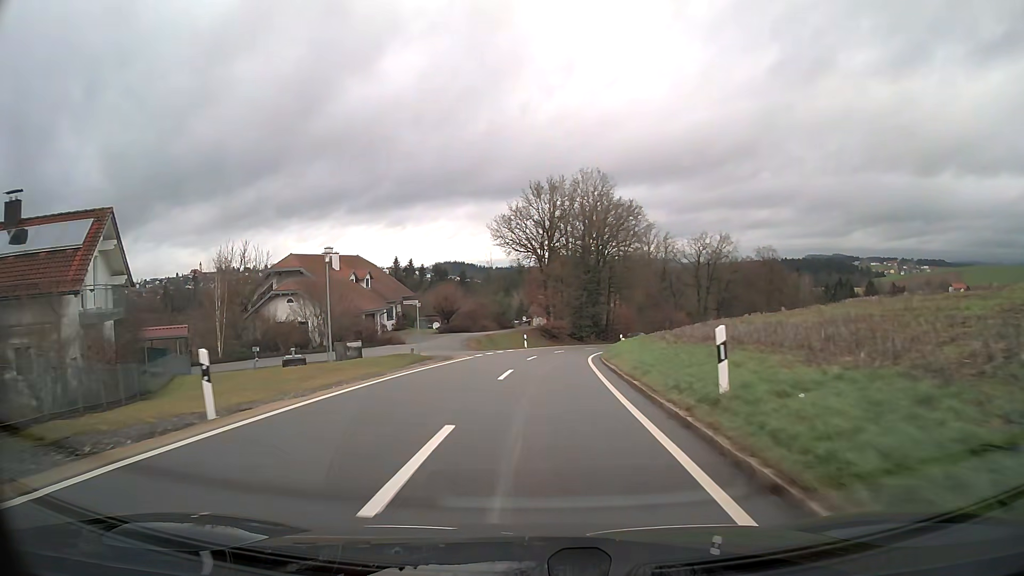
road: tertiary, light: Day
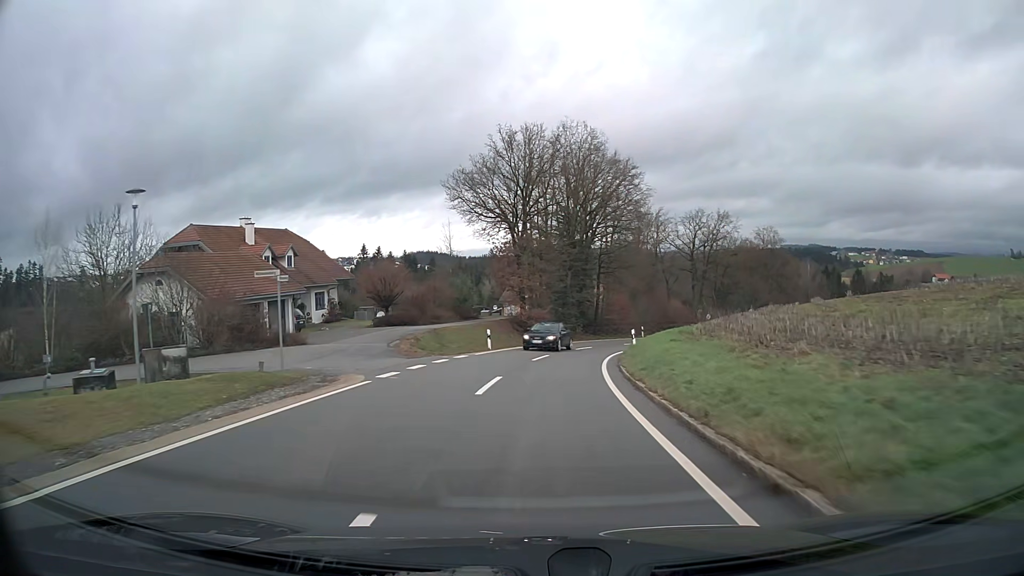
(+0.3, +15.9) m; +3°
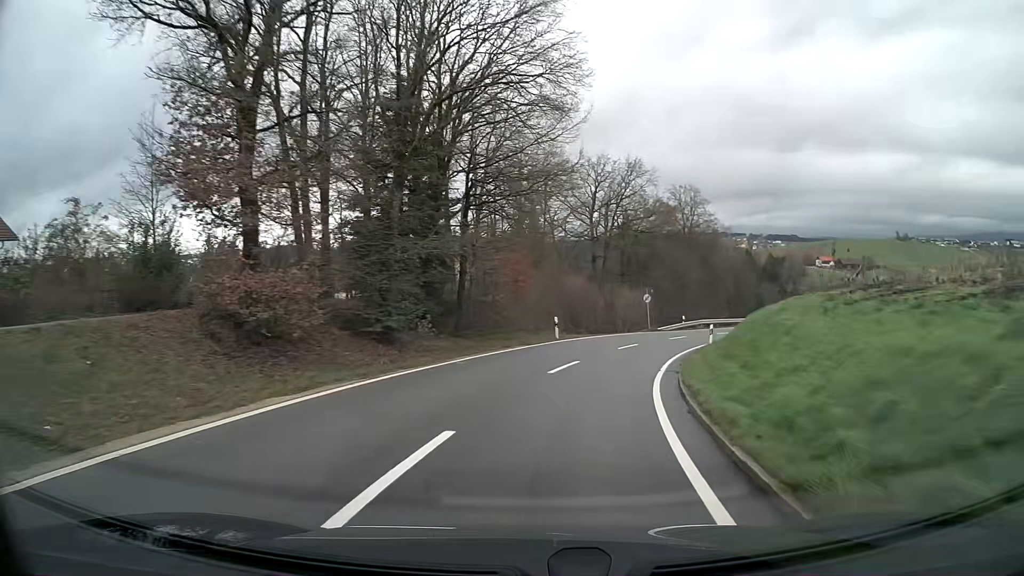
(+2.9, +31.8) m; +13°
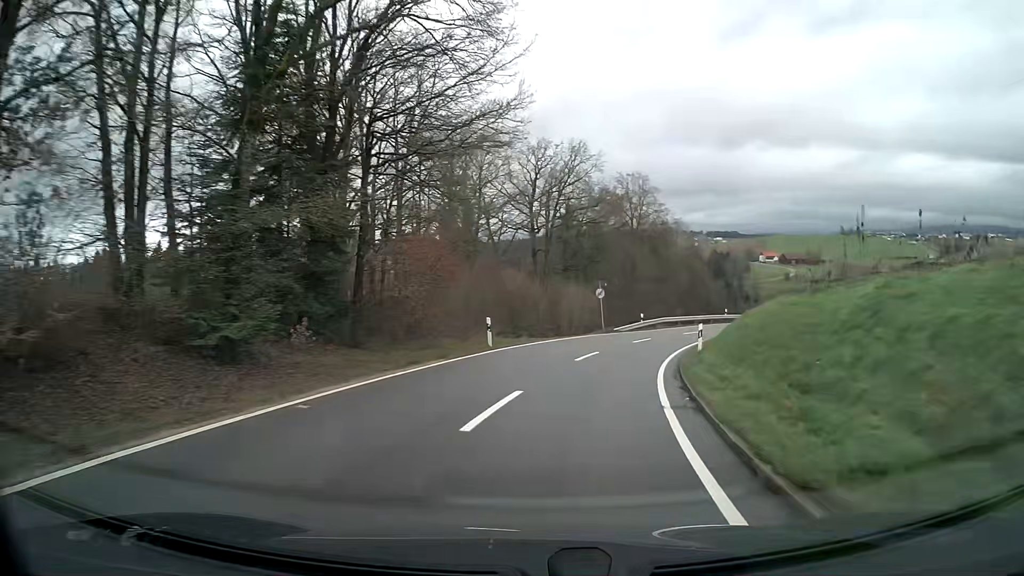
(+0.4, +7.9) m; +5°
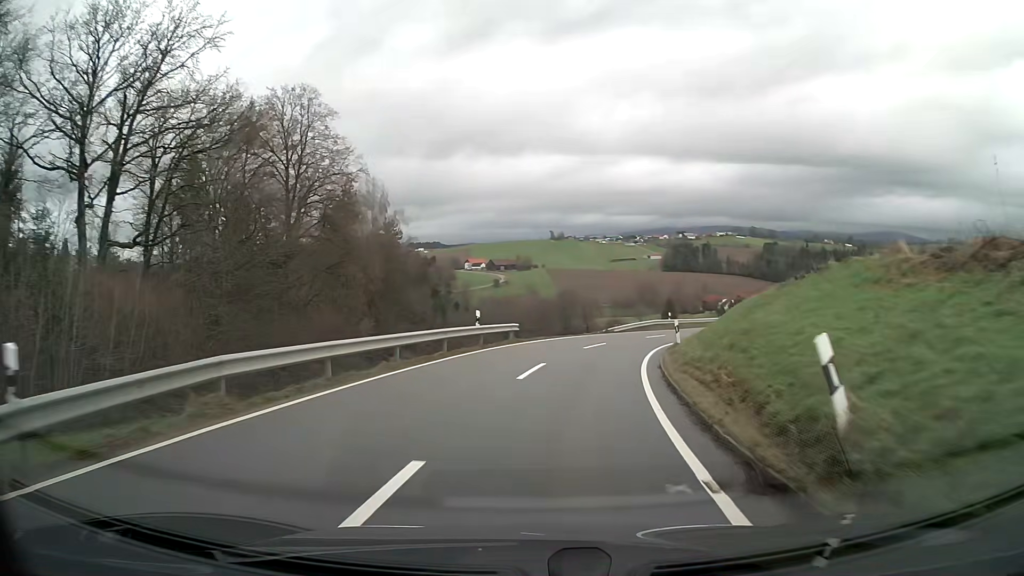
(+8.7, +39.4) m; +25°
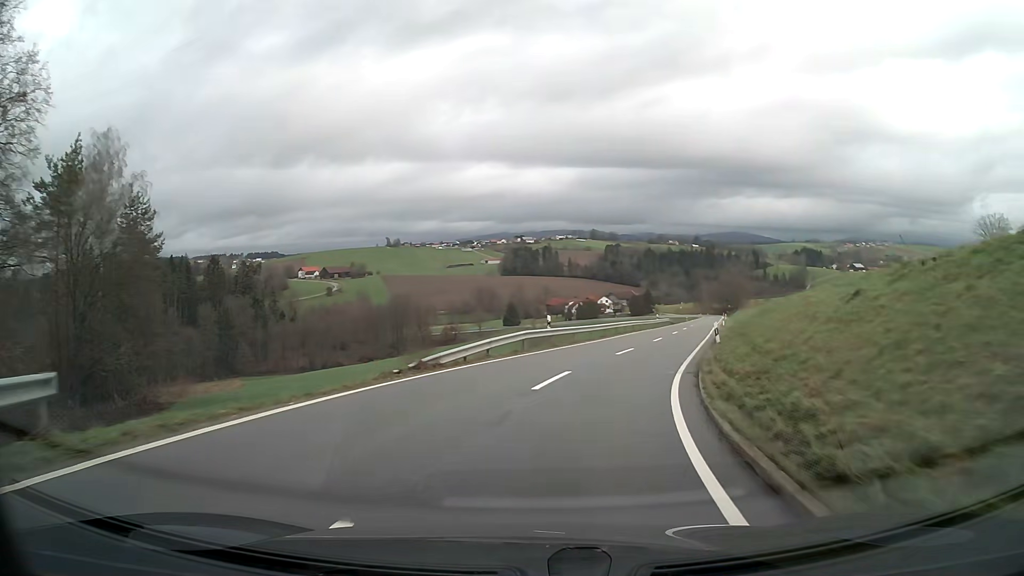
(+3.0, +24.9) m; +15°
